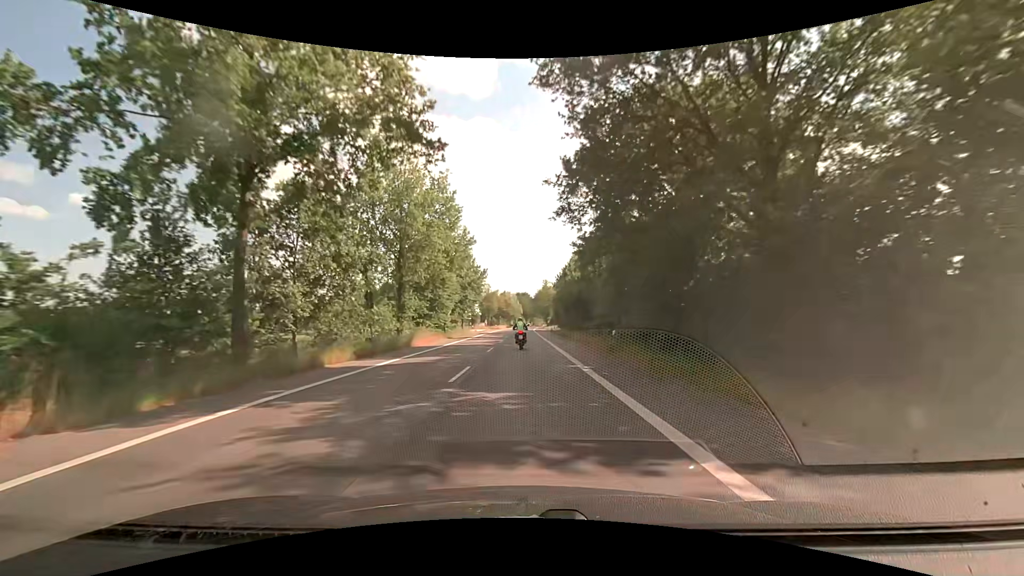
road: tertiary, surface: asphalt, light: Day
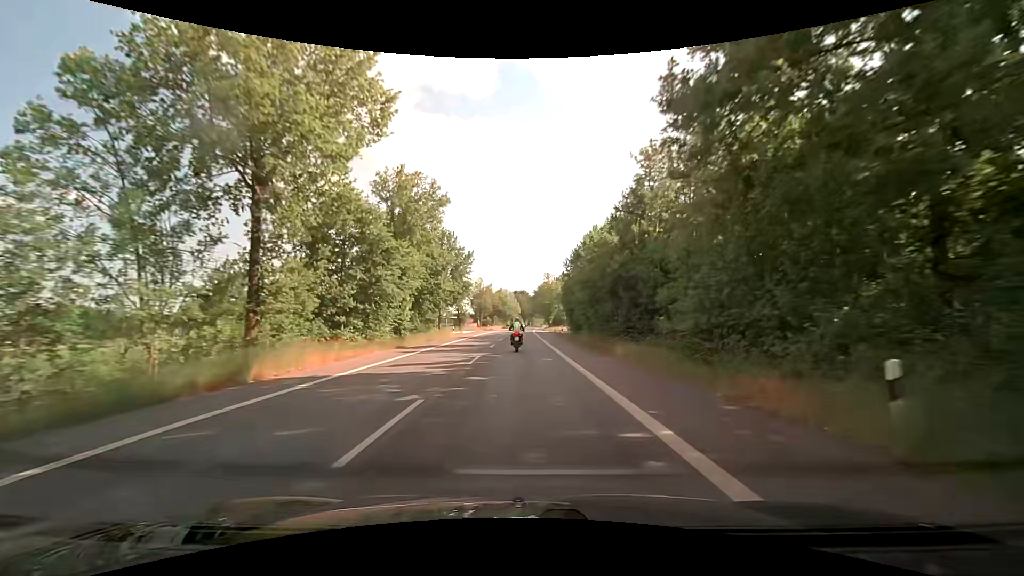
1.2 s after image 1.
(-0.1, +18.7) m; 0°
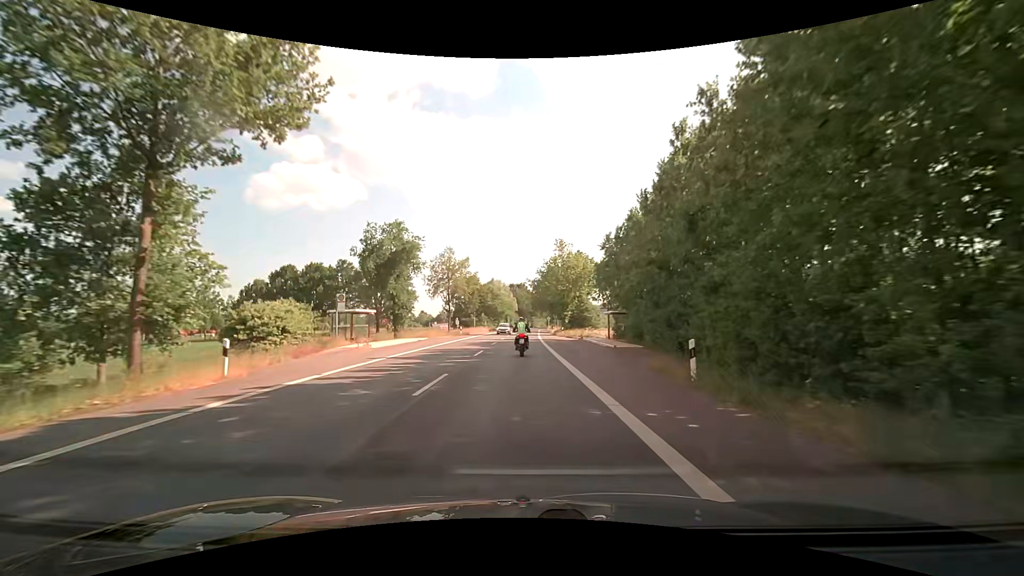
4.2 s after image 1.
(+0.3, +43.3) m; +1°
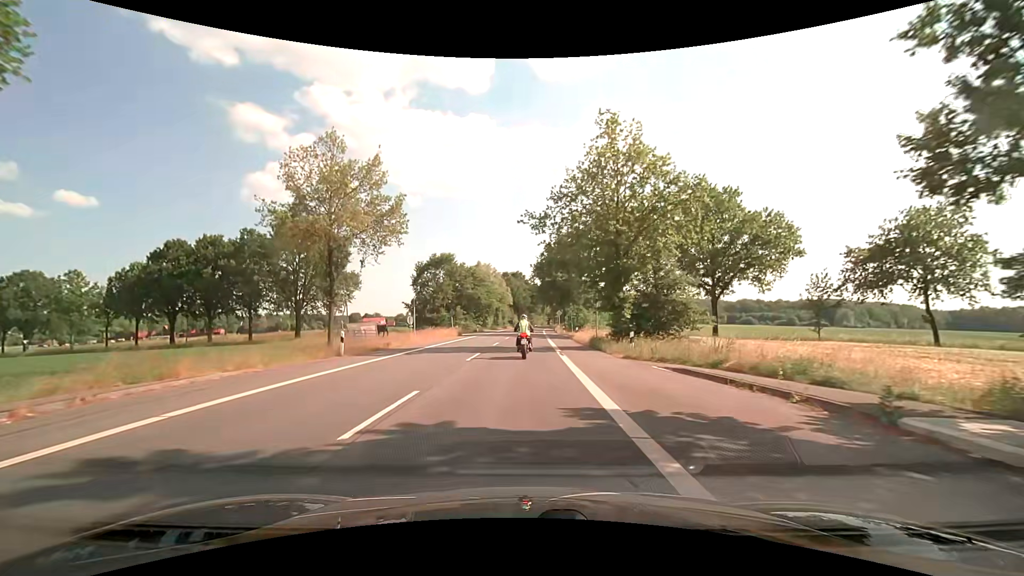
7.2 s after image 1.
(+0.1, +39.2) m; 0°
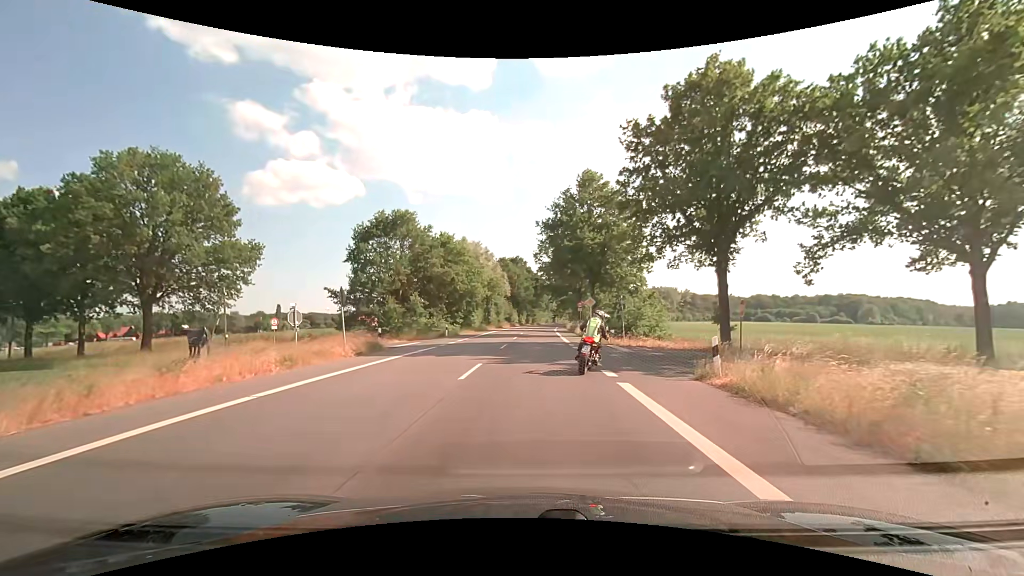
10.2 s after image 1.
(0.0, +29.8) m; 0°
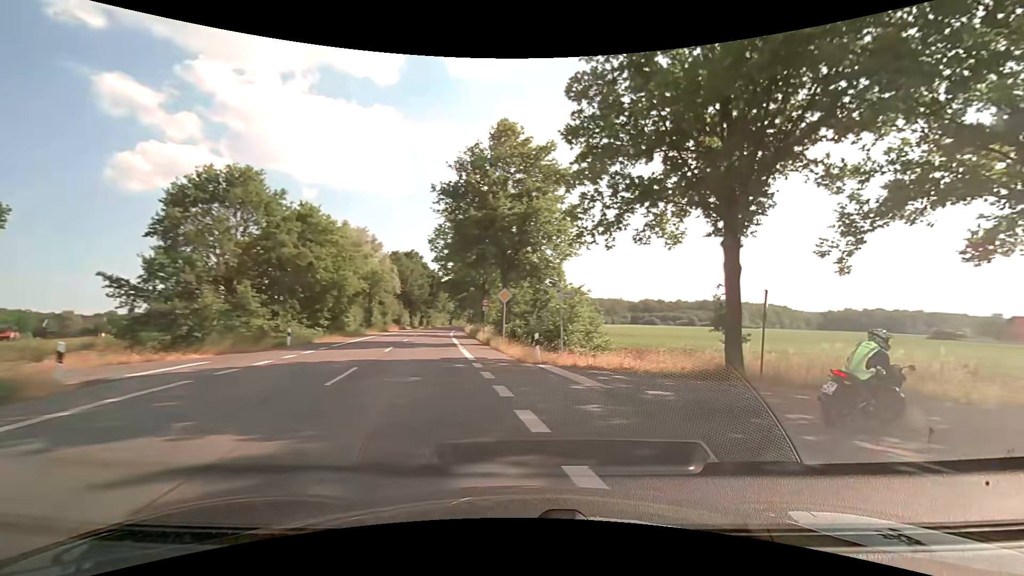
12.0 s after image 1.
(+0.4, +12.2) m; +10°
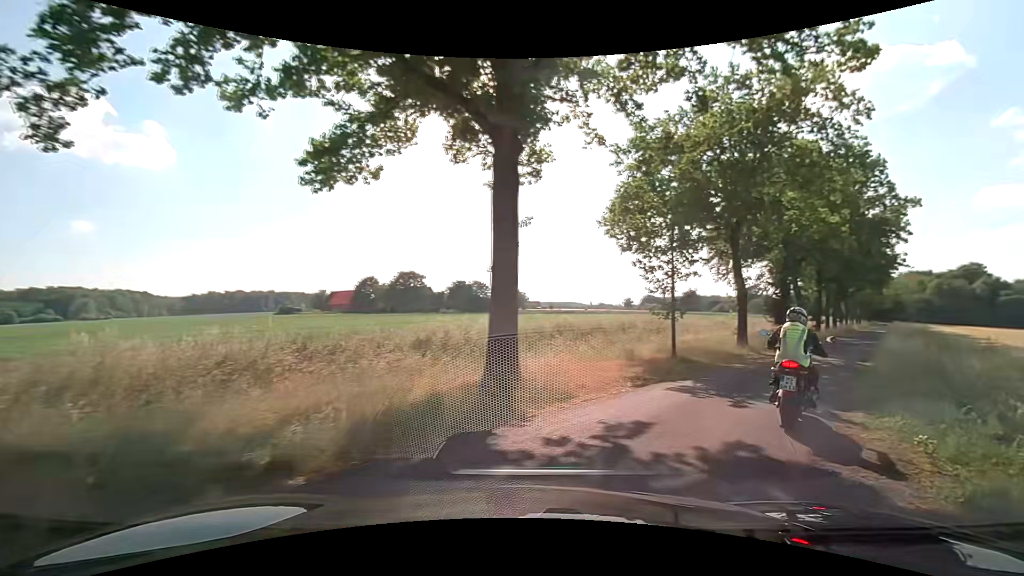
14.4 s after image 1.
(+7.0, +10.7) m; +65°
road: unclassified
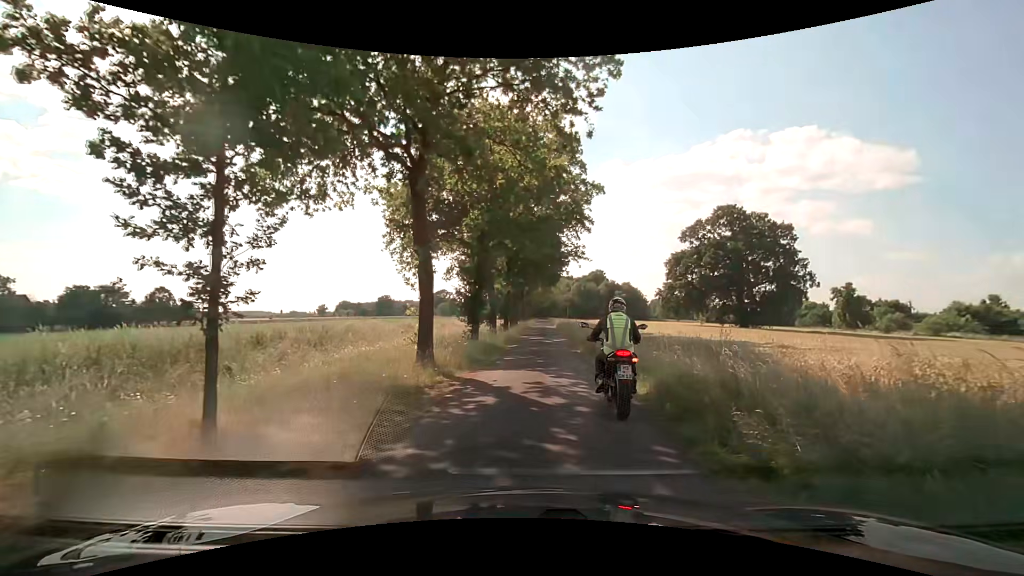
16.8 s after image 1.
(+3.7, +10.9) m; +36°
(0, +10) (0, +20) (+1, +30) (+1, +40) (+1, +50) (+1, +60) (+1, +70) (+1, +80) (+1, +90) (+1, +100) m
